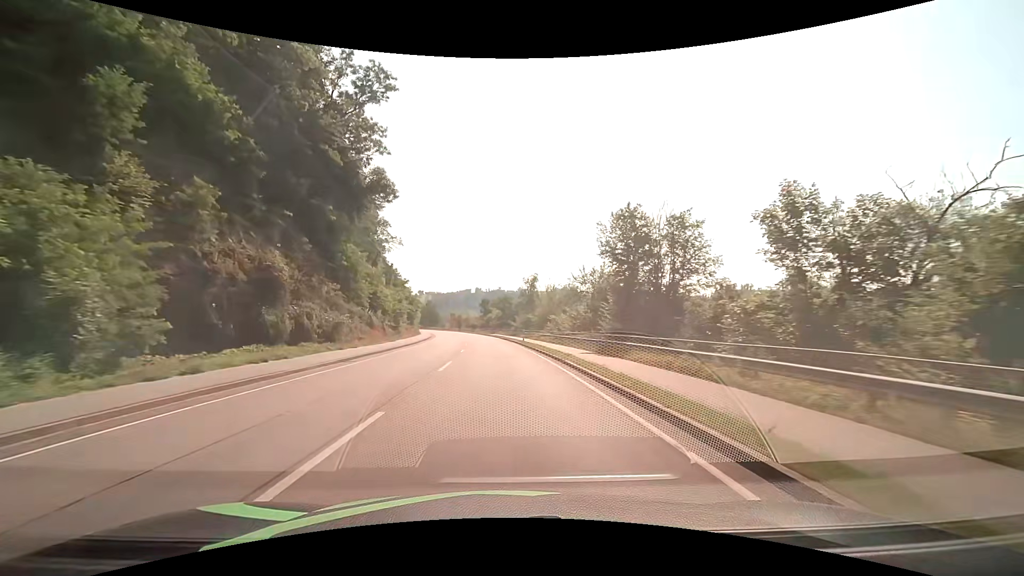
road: primary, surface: asphalt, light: Day
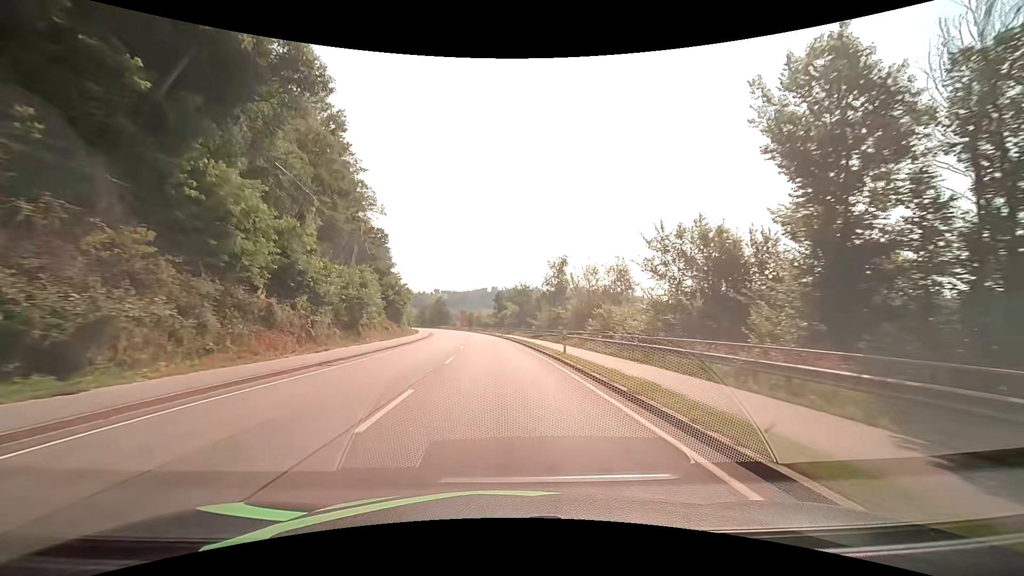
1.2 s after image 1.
(-0.3, +21.5) m; -2°
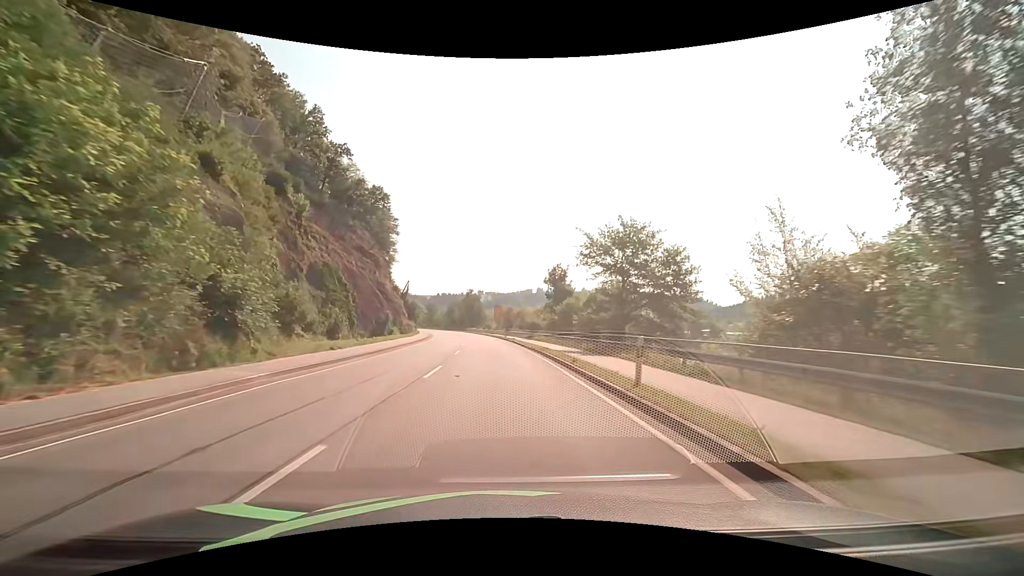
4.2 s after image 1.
(-2.3, +53.6) m; -5°
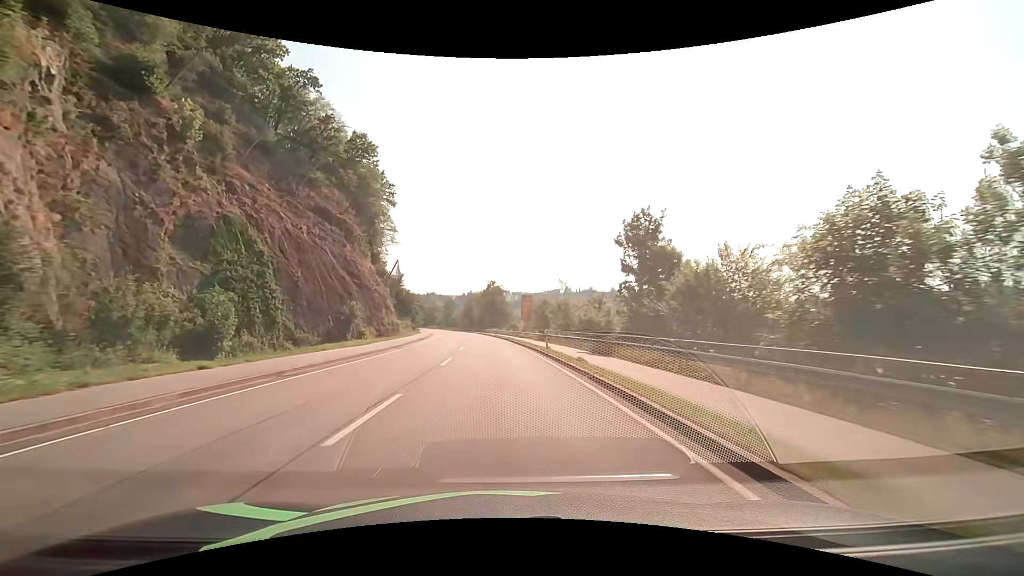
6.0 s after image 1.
(-0.9, +32.2) m; -3°
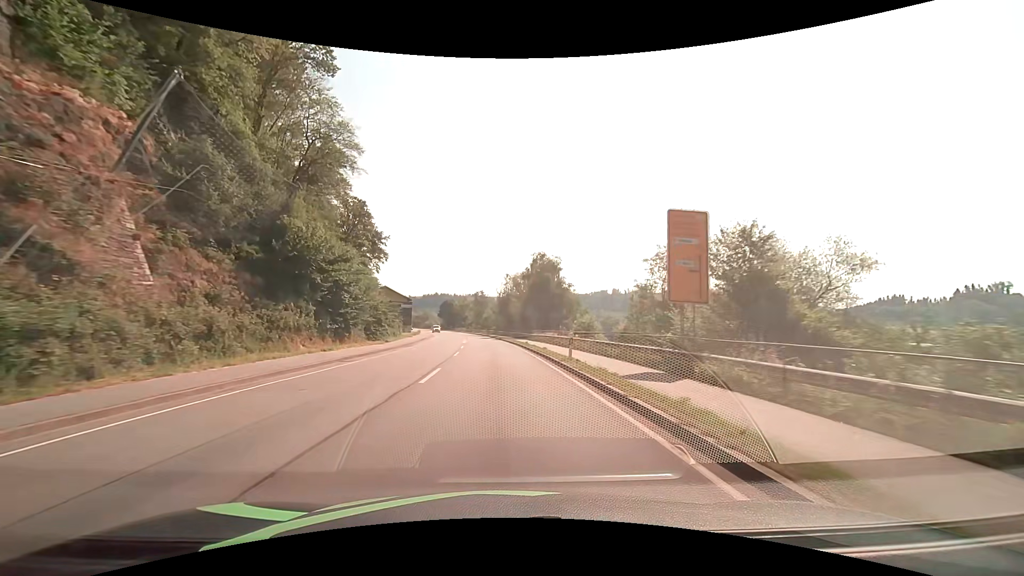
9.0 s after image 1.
(-2.3, +53.6) m; -5°
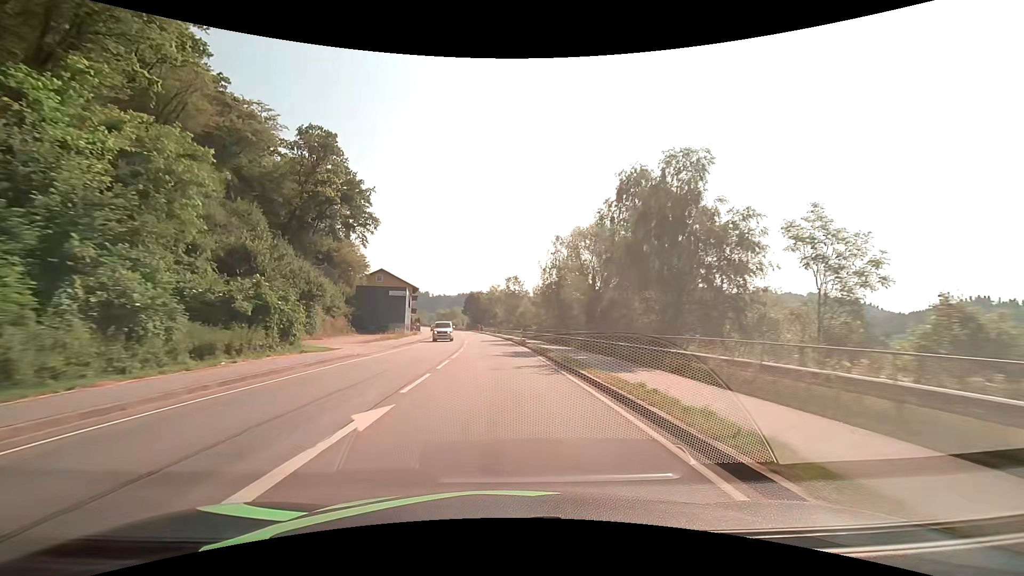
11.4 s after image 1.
(-1.6, +42.9) m; -4°
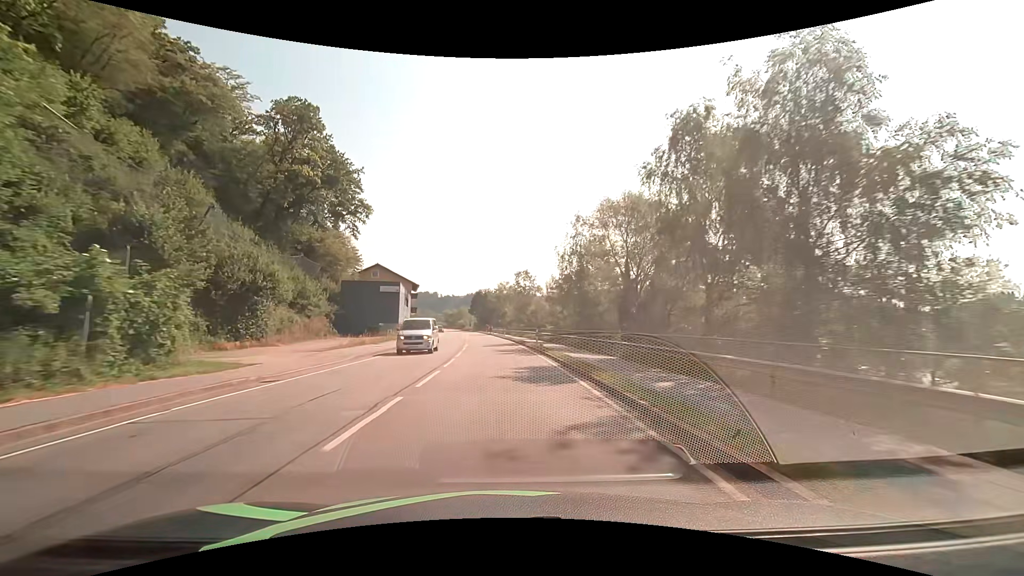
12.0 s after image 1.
(-0.1, +10.7) m; -1°
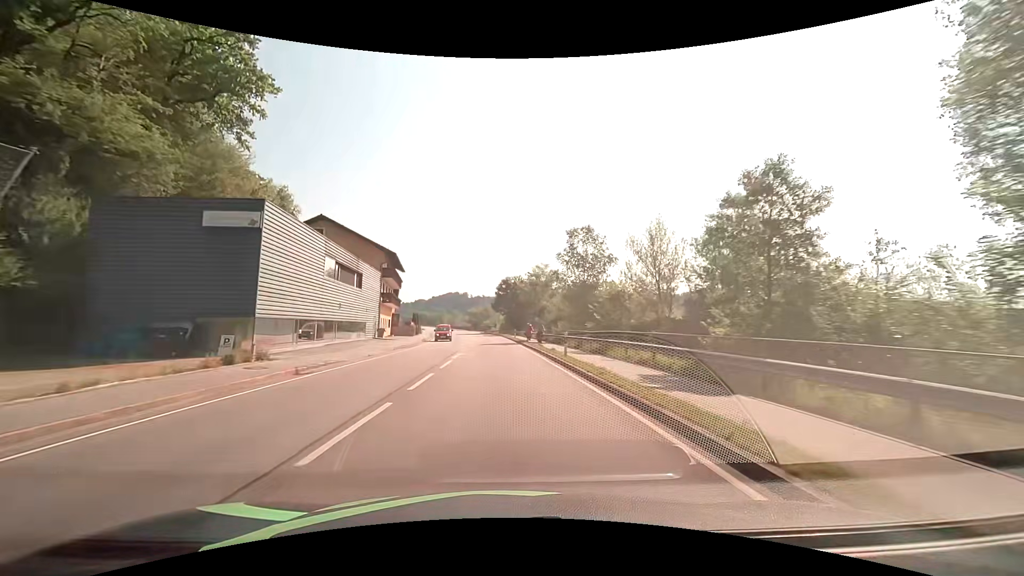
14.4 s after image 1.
(-1.4, +43.0) m; -4°
(0, +10) (0, +20) (0, +30) (-1, +40) (-1, +50) (-2, +60) (-2, +70) (-3, +80) (-4, +90) (-5, +100) m
